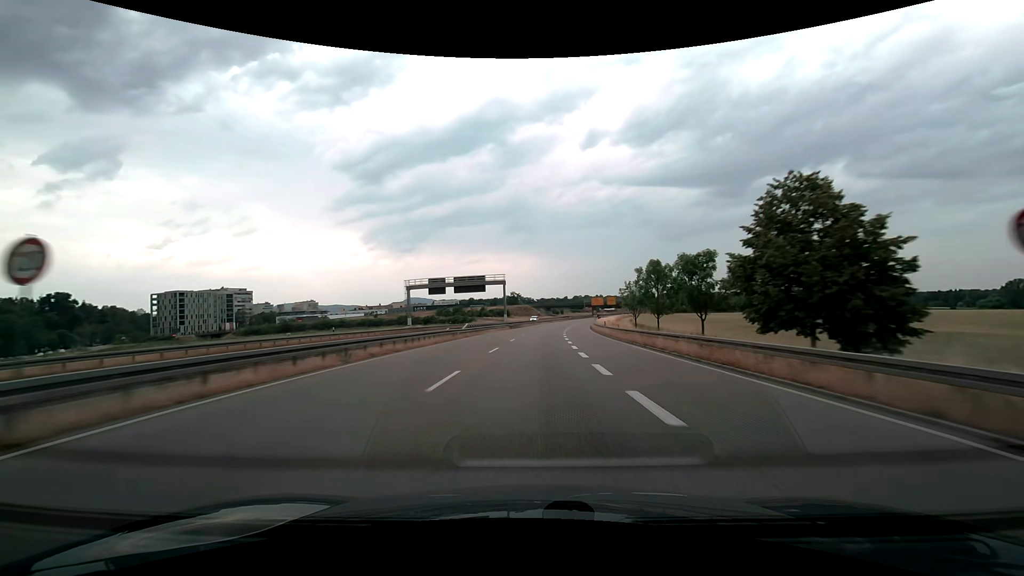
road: trunk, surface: asphalt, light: Day
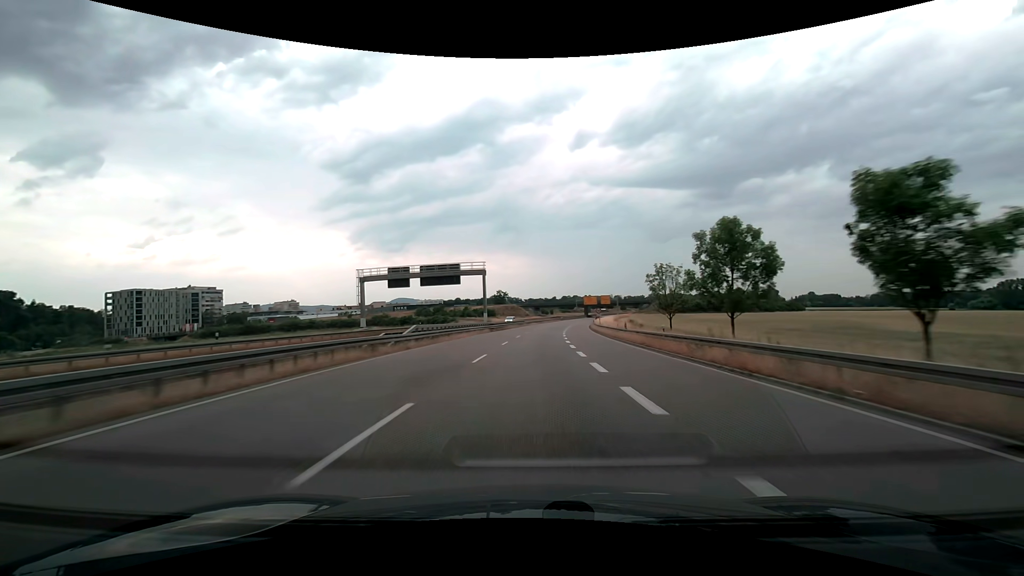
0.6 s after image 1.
(+0.2, +17.2) m; +1°
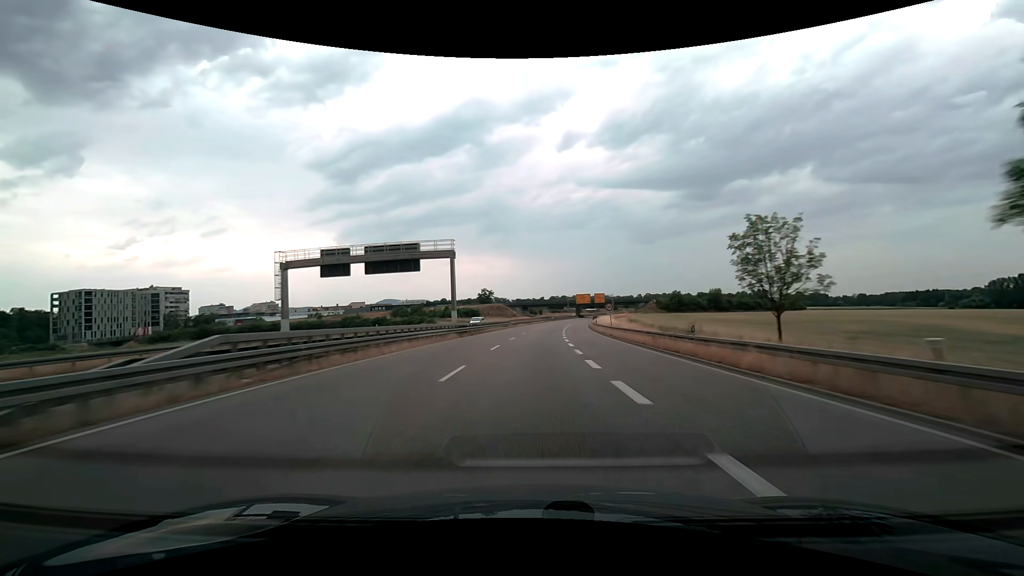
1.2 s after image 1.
(+0.2, +17.4) m; +1°
(0, +10) (0, +20) (+1, +30) (+1, +40) (+2, +50) (+2, +60) (+3, +70) (+4, +80) (+5, +90) (+6, +100) m
